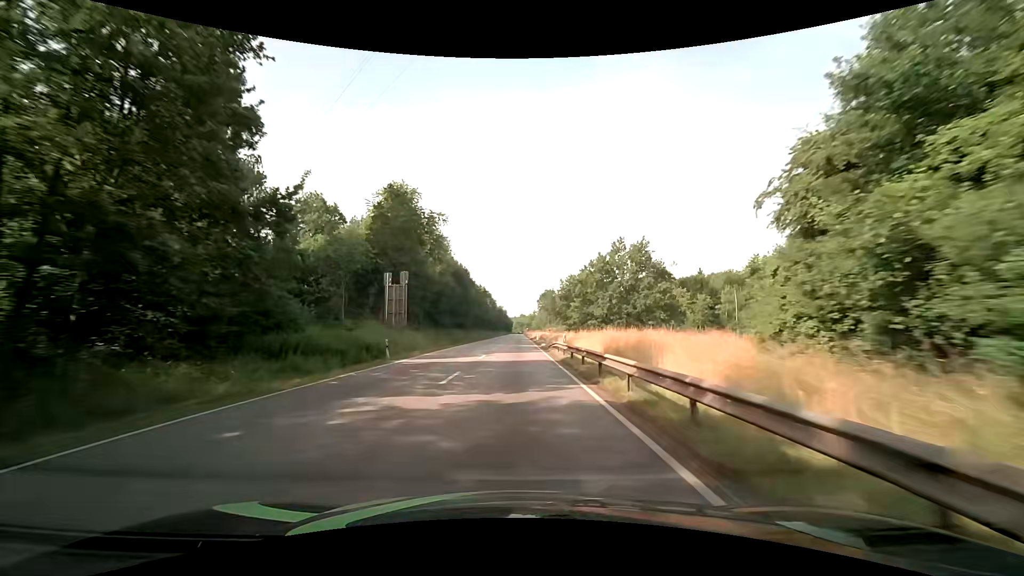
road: primary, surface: asphalt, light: Day
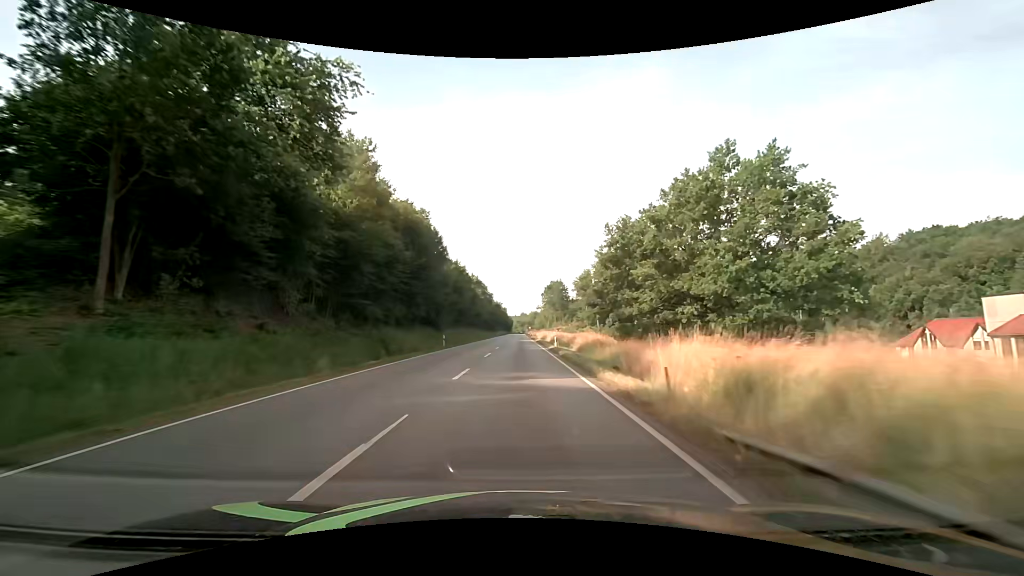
(-0.2, +35.2) m; 0°
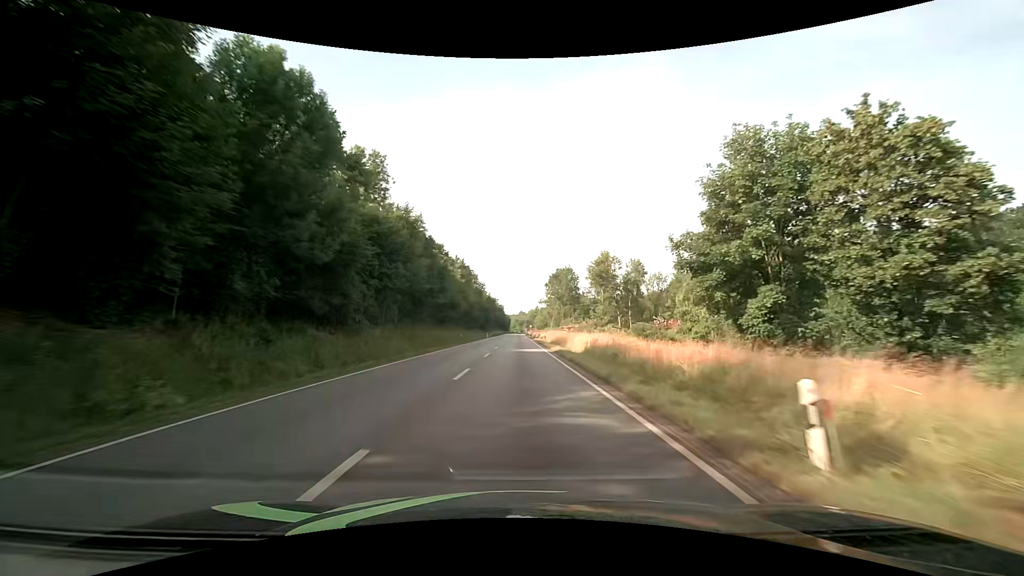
(0.0, +36.1) m; 0°
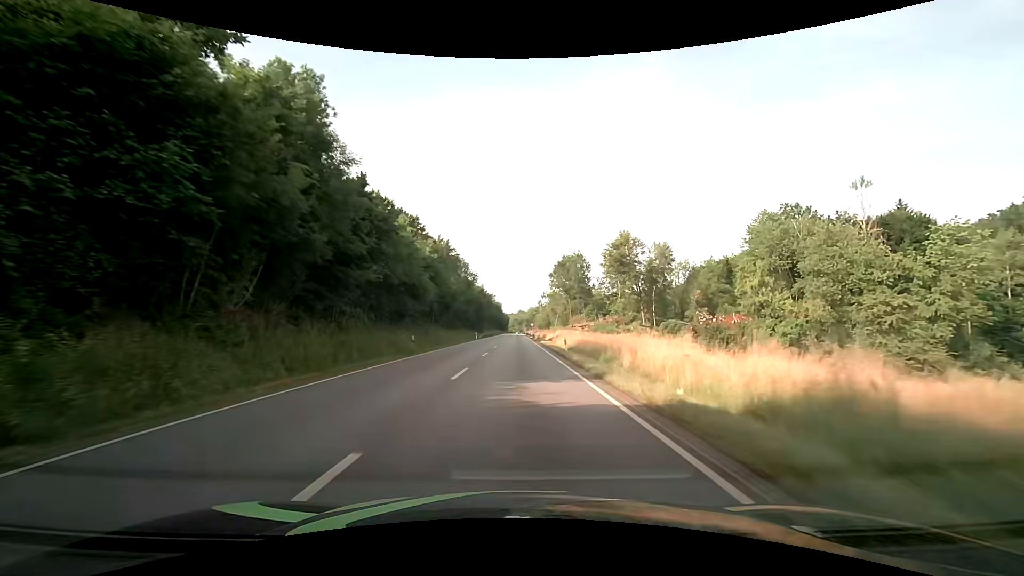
(0.0, +24.4) m; 0°
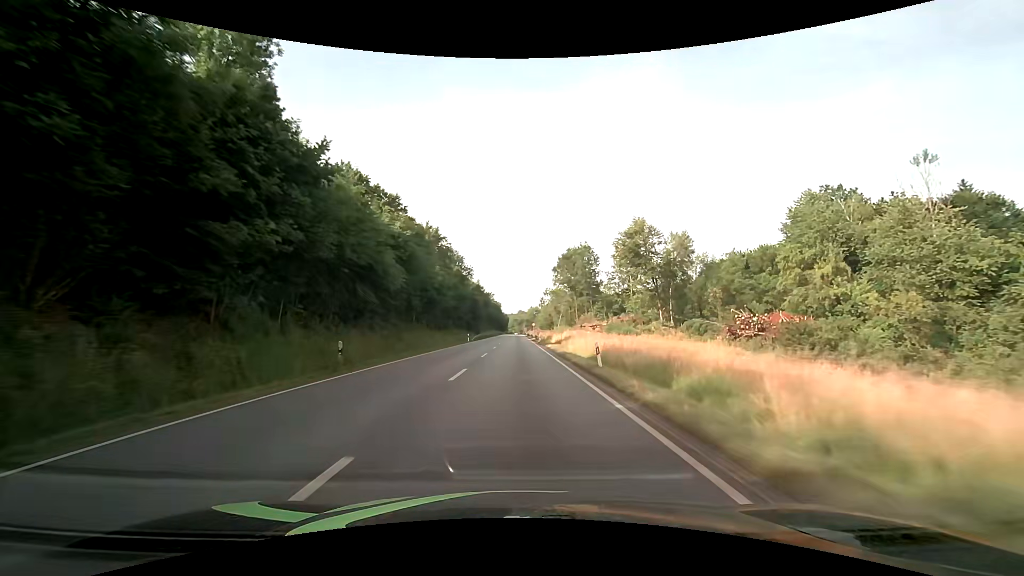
(+0.1, +12.3) m; 0°
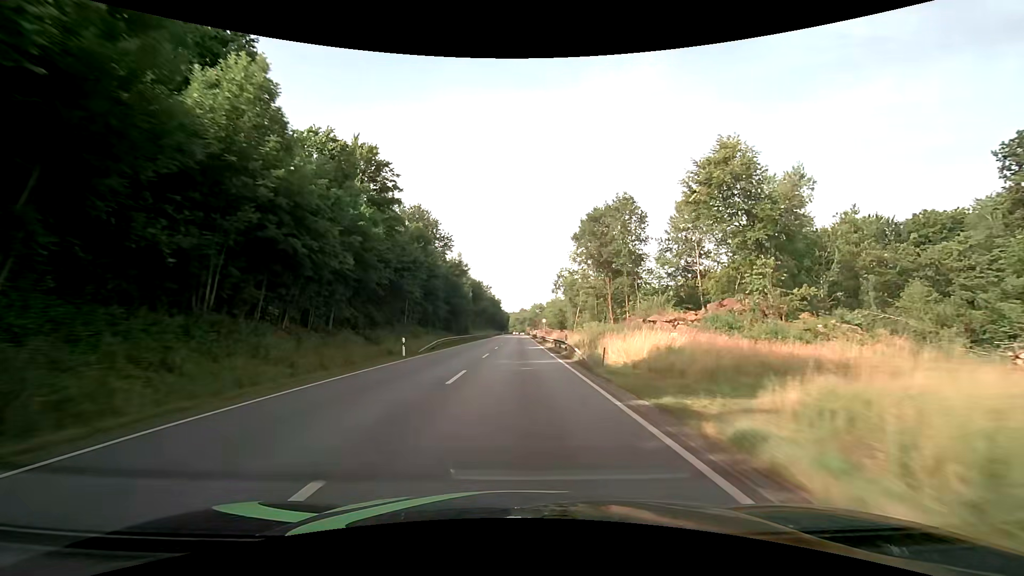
(-0.1, +37.0) m; 0°
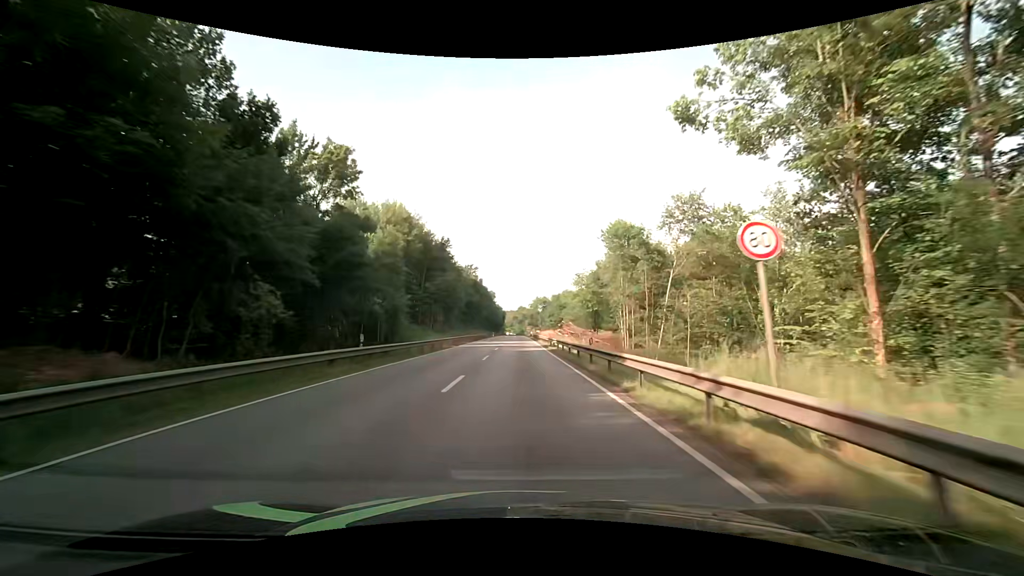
(0.0, +62.1) m; 0°
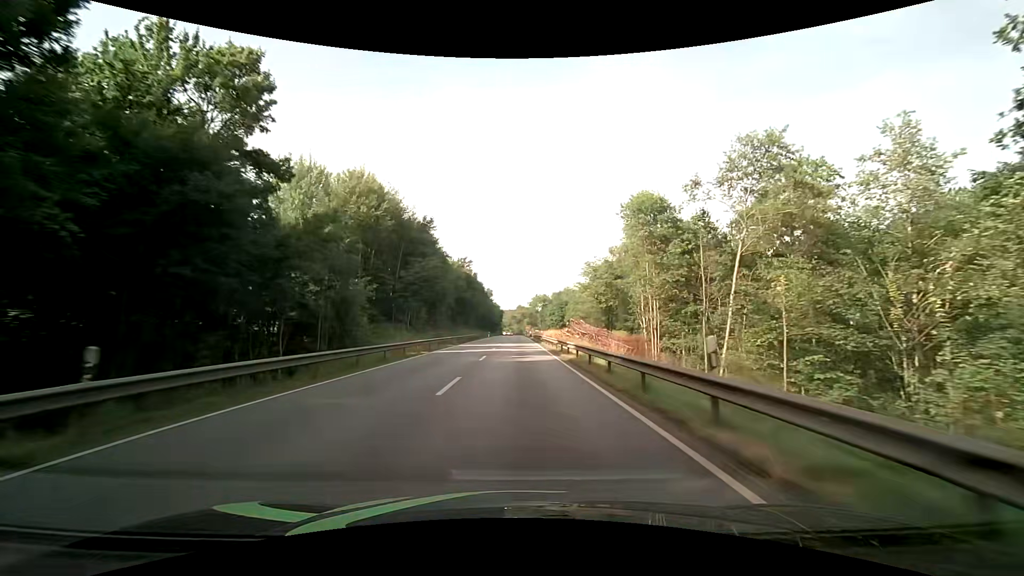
(0.0, +12.5) m; +1°
(0, +10) (0, +20) (0, +30) (0, +40) (0, +50) (0, +60) (0, +70) (0, +80) (0, +90) (0, +100) m
